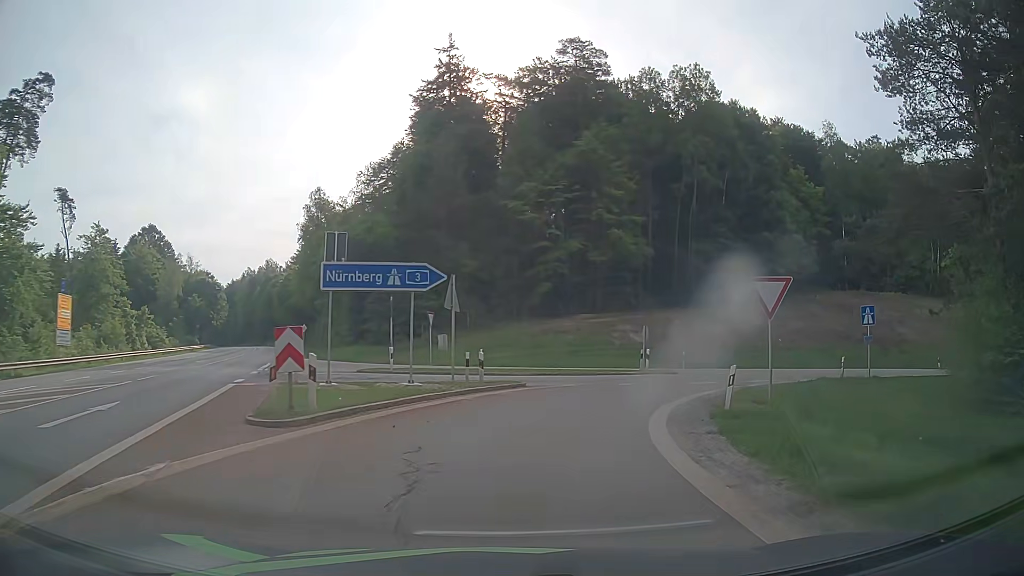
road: motorway_link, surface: asphalt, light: Day
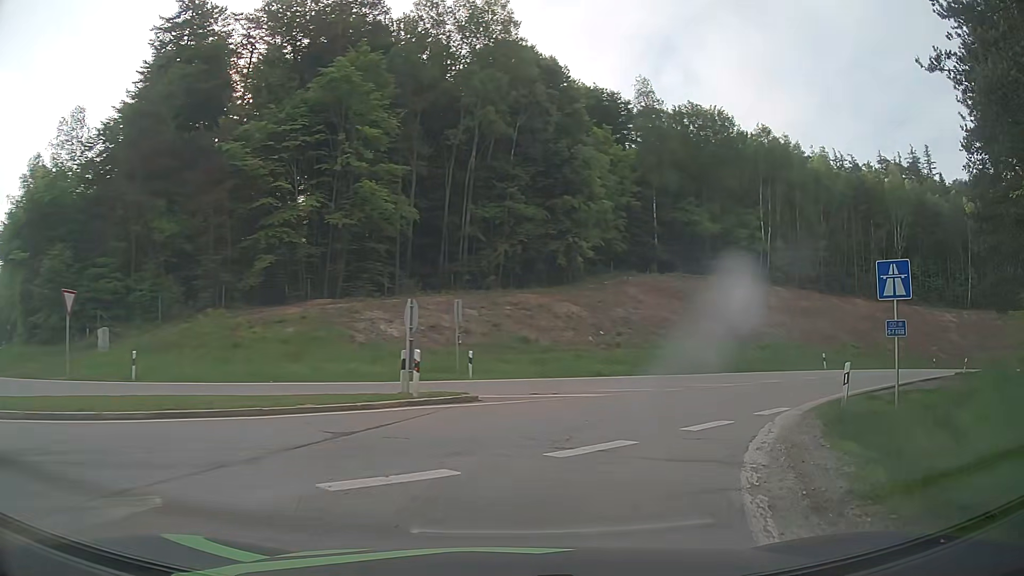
(+2.6, +16.3) m; +21°
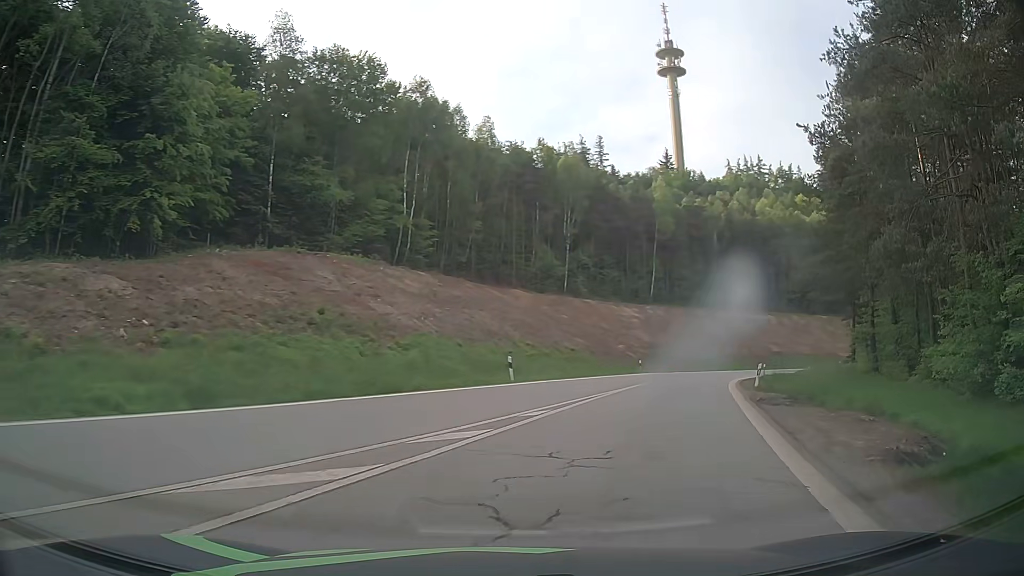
(+4.3, +15.3) m; +32°
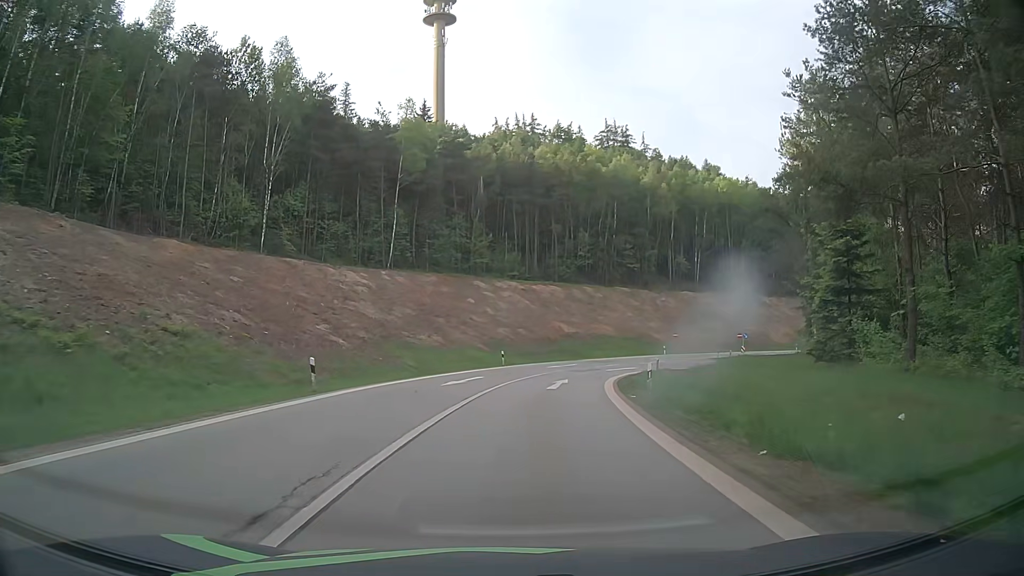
(+8.7, +31.5) m; +21°
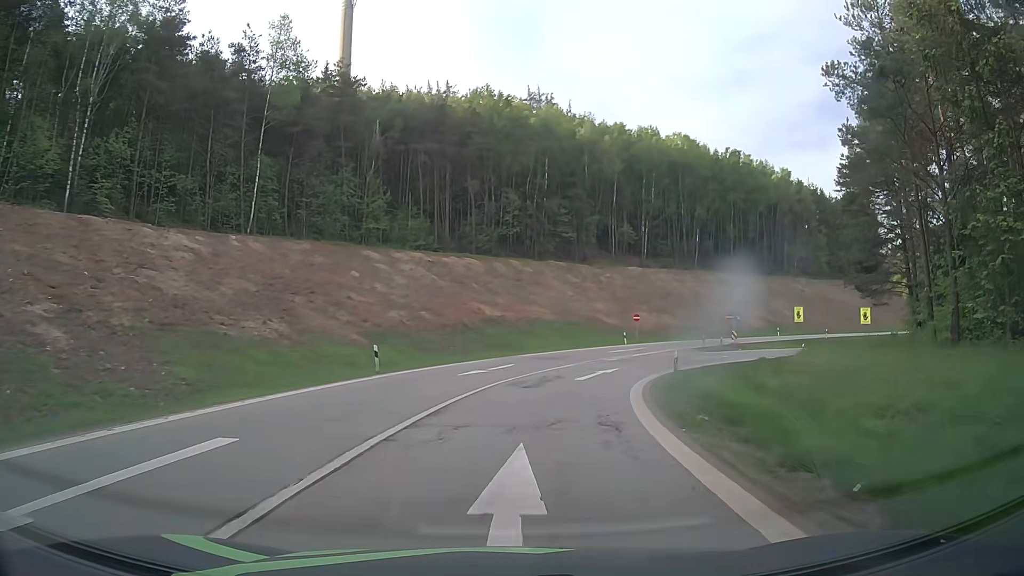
(+1.6, +21.9) m; +8°
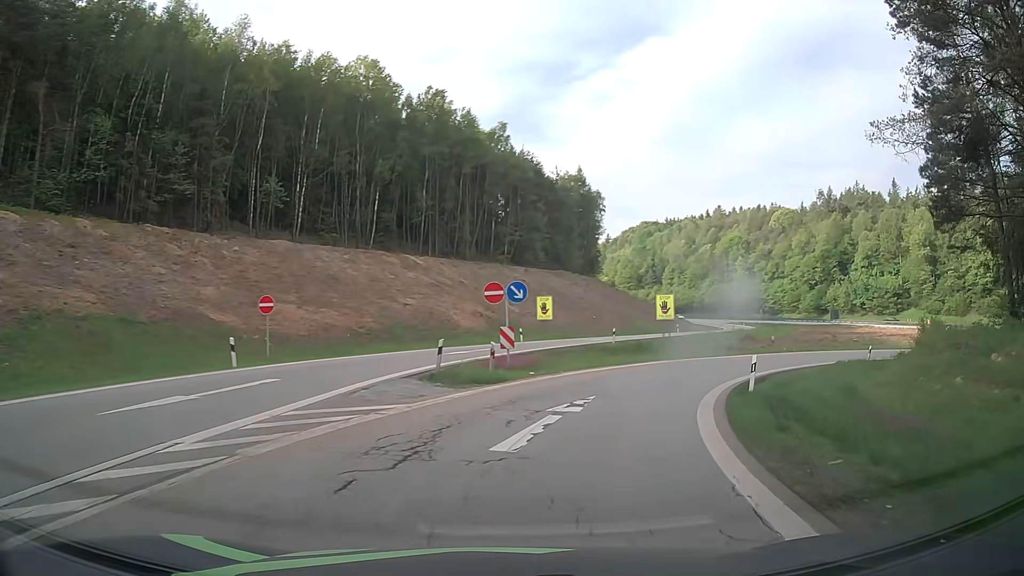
(+6.4, +33.9) m; +28°
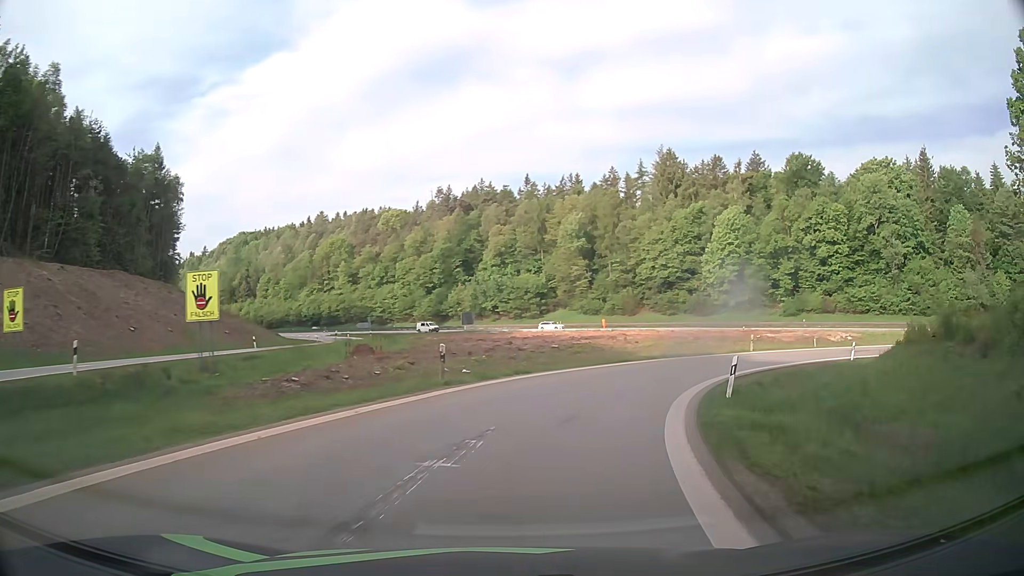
(+8.0, +26.1) m; +32°
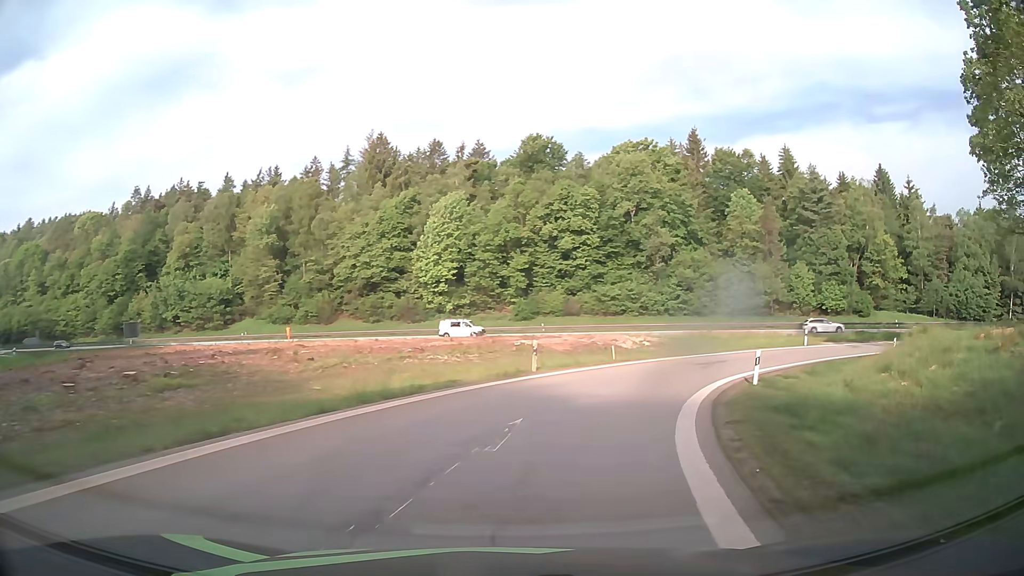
(+5.0, +20.5) m; +27°
(+1, +10) (+4, +19) (+9, +28) (+16, +35) (+24, +41) (+33, +45) (+43, +48) (+53, +49) (+63, +49) (+73, +48) m
